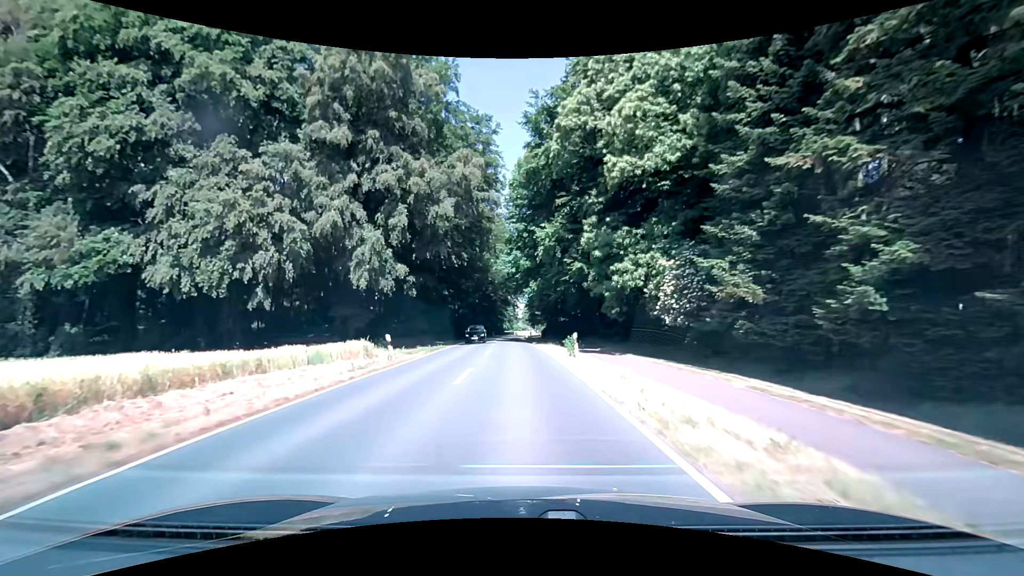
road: secondary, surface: asphalt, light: Day
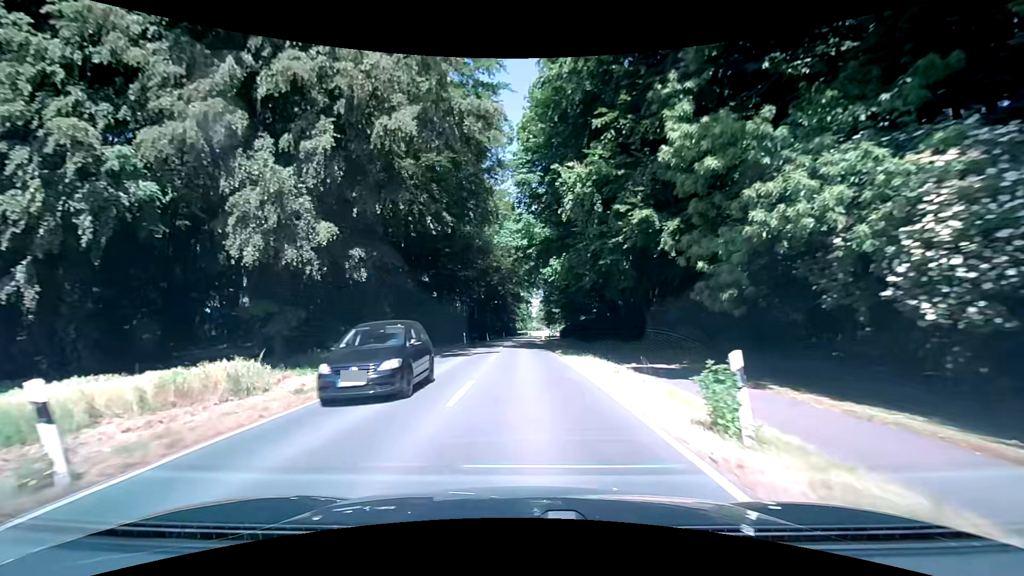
(-0.1, +15.1) m; -2°
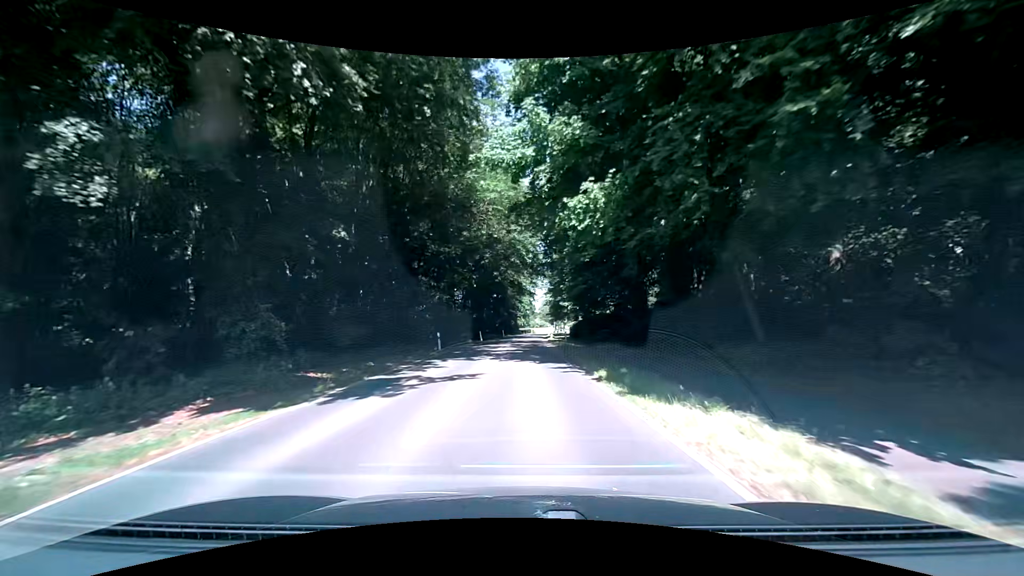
(0.0, +15.1) m; 0°
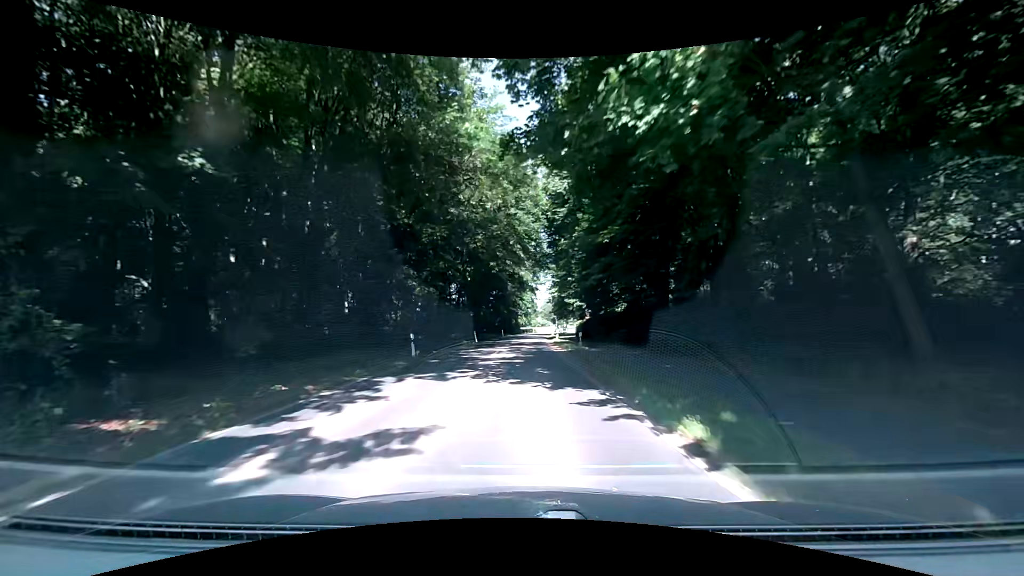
(0.0, +7.6) m; 0°
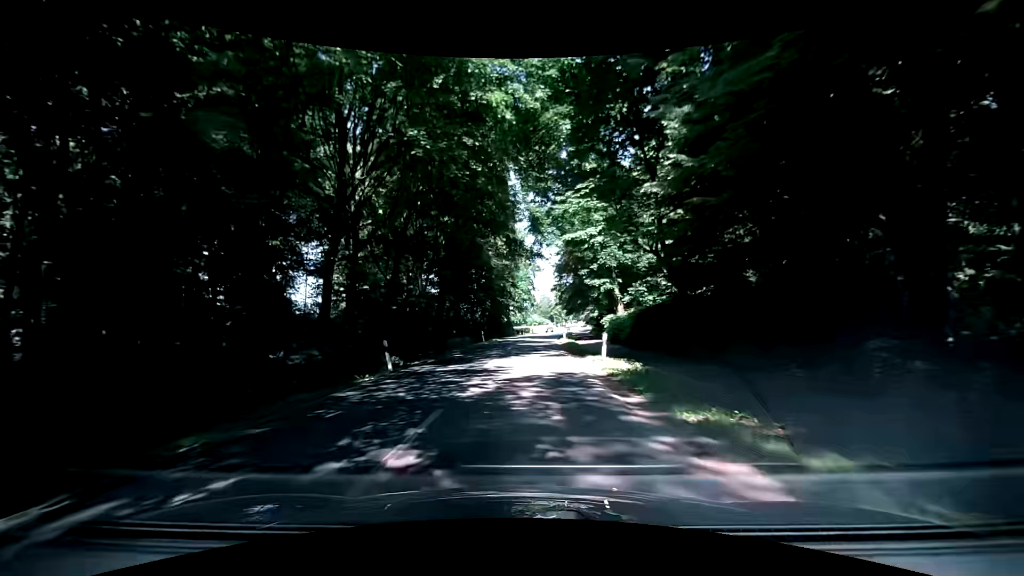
(+0.2, +30.5) m; +1°
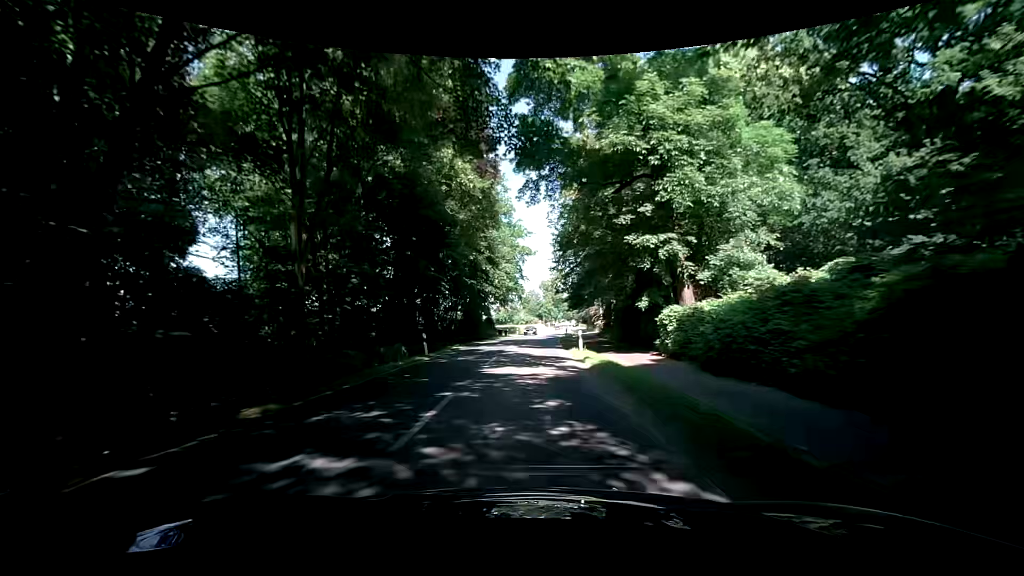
(-0.1, +23.1) m; 0°
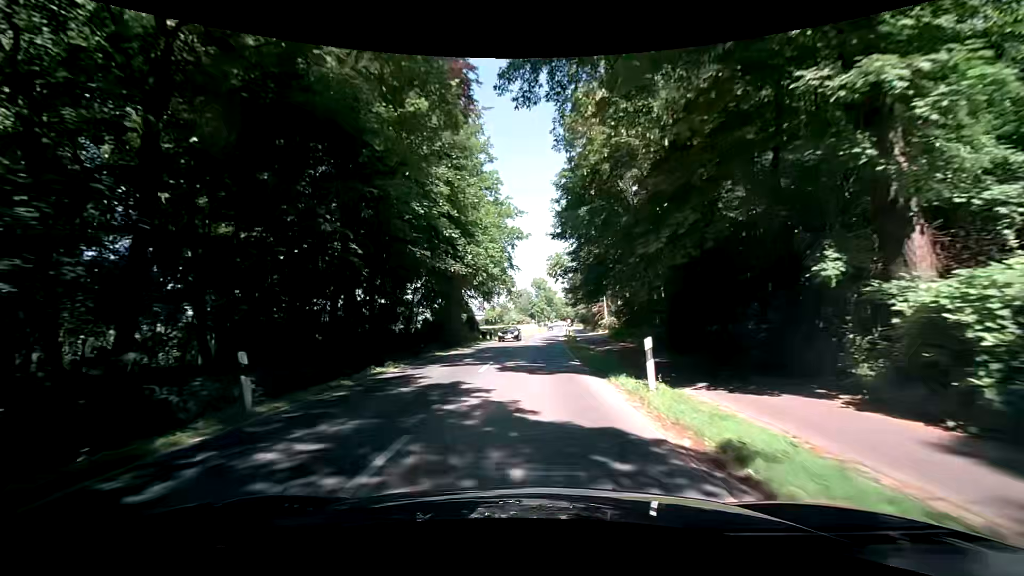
(+0.6, +15.5) m; +2°
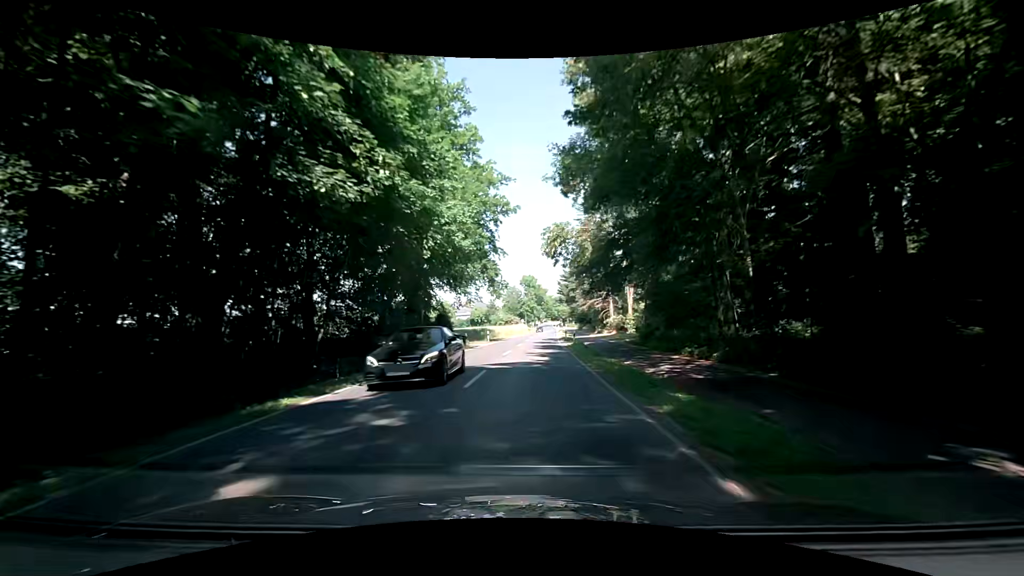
(+0.3, +15.5) m; +1°
(0, +10) (+1, +20) (+1, +30) (+2, +40) (+3, +50) (+3, +60) (+4, +70) (+5, +80) (+6, +90) (+7, +100) m
